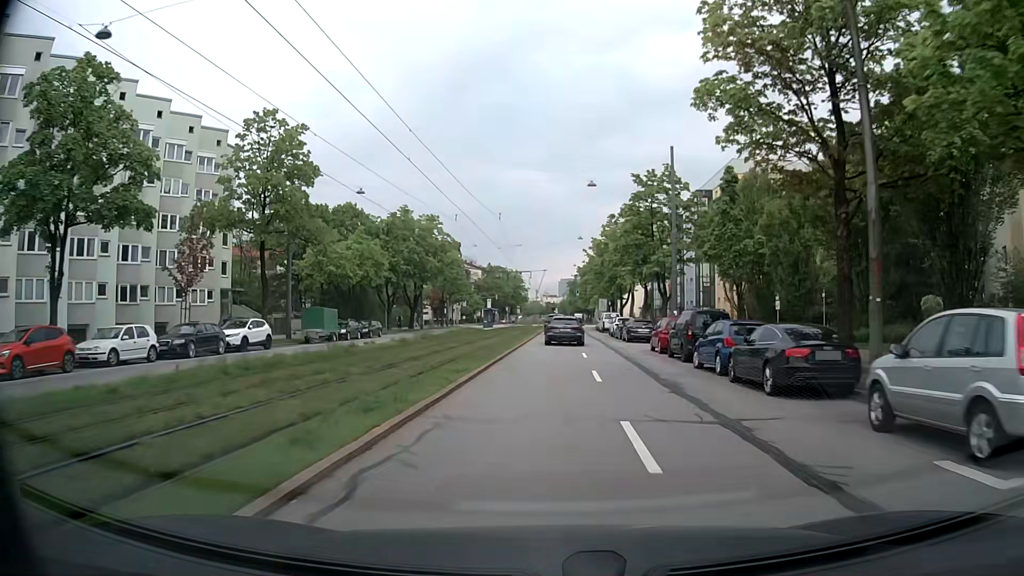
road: secondary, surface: asphalt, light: Day
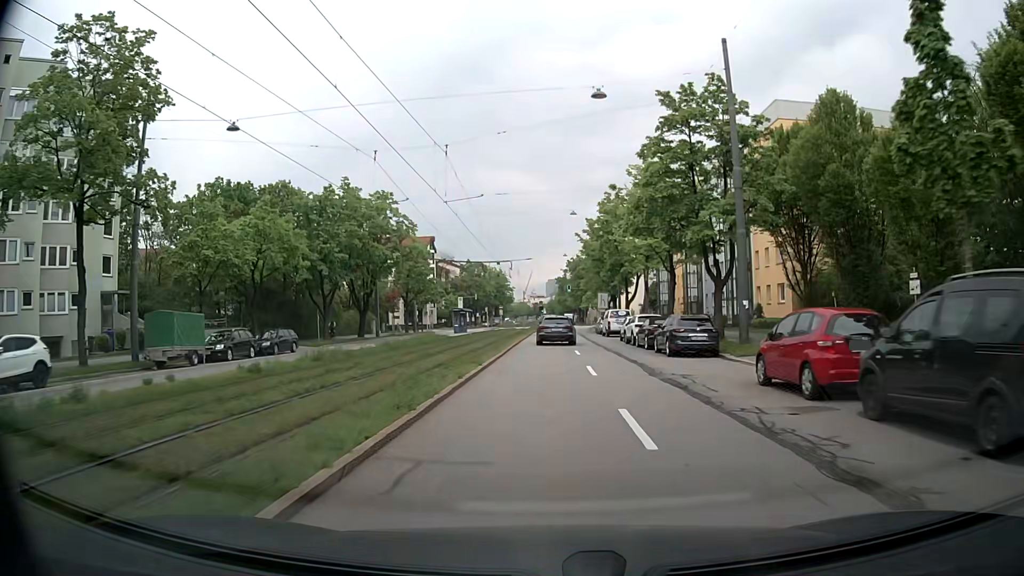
(+0.2, +17.3) m; +1°
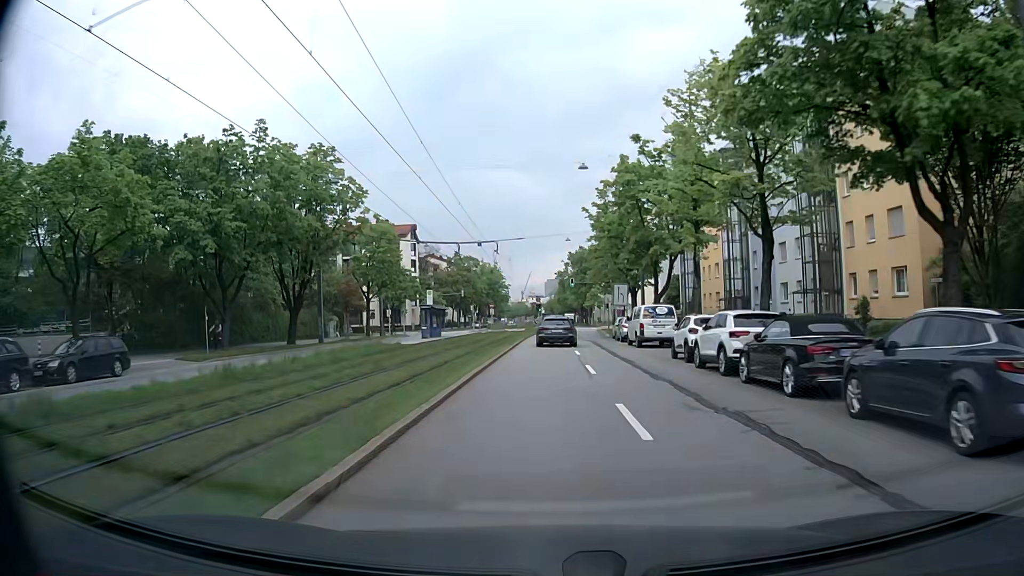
(0.0, +17.6) m; 0°
(0, +10) (0, +20) (0, +30) (0, +40) (0, +50) (+1, +60) (+1, +70) (+1, +80) (+2, +90) (+2, +100) m
